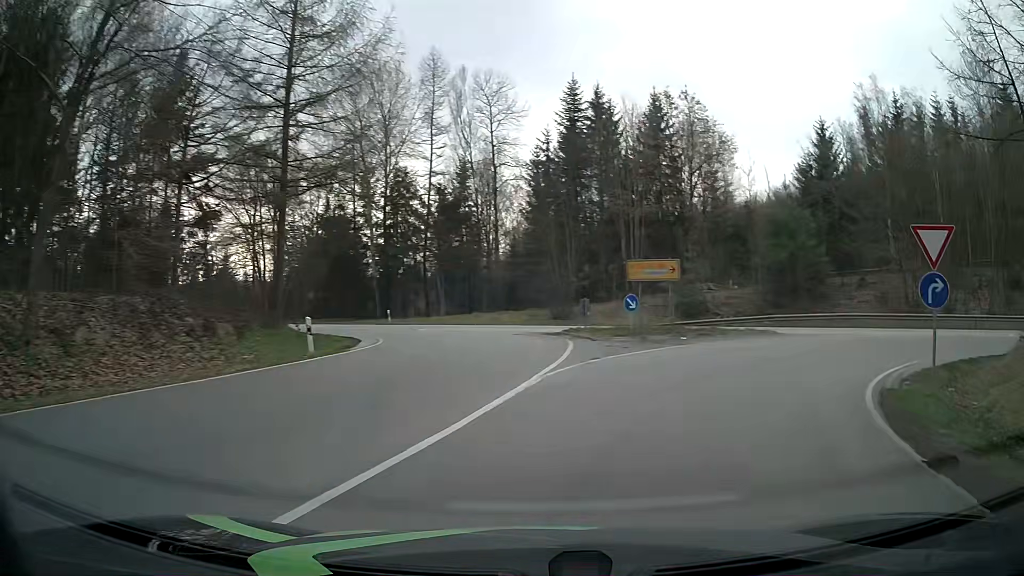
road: primary_link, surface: asphalt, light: Day
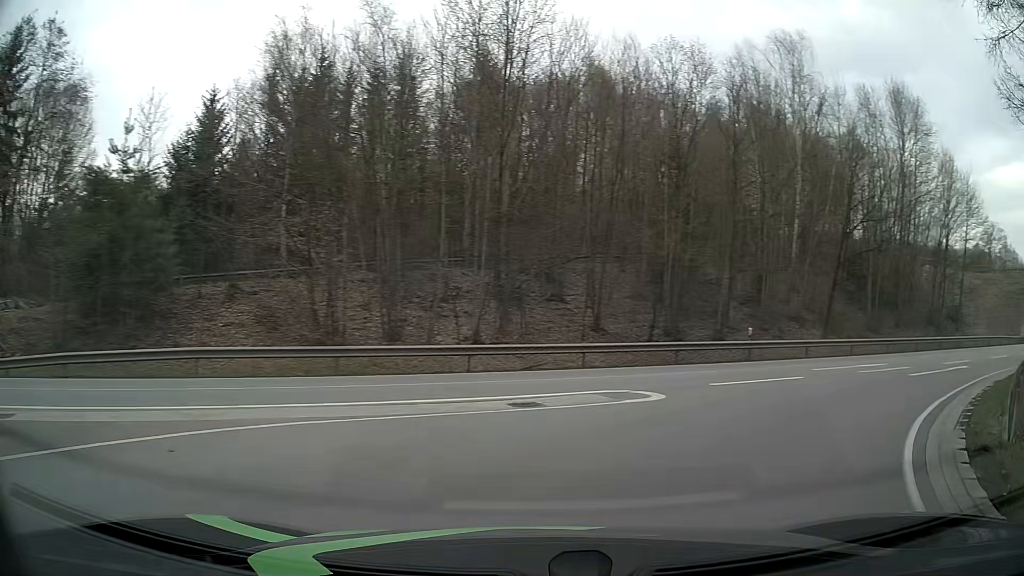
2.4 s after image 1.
(+7.9, +17.1) m; +54°
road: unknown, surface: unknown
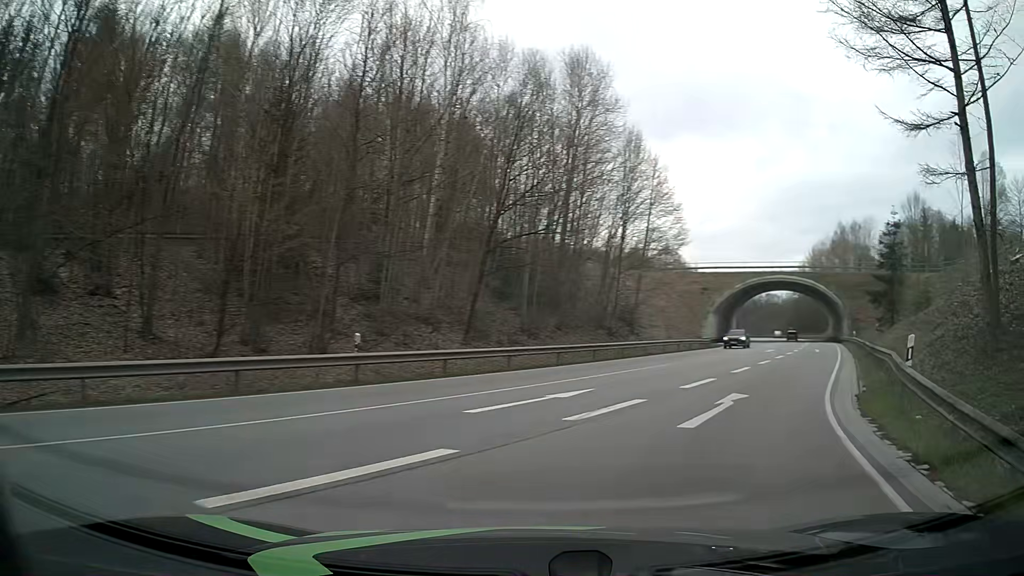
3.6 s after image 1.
(+2.6, +9.1) m; +32°
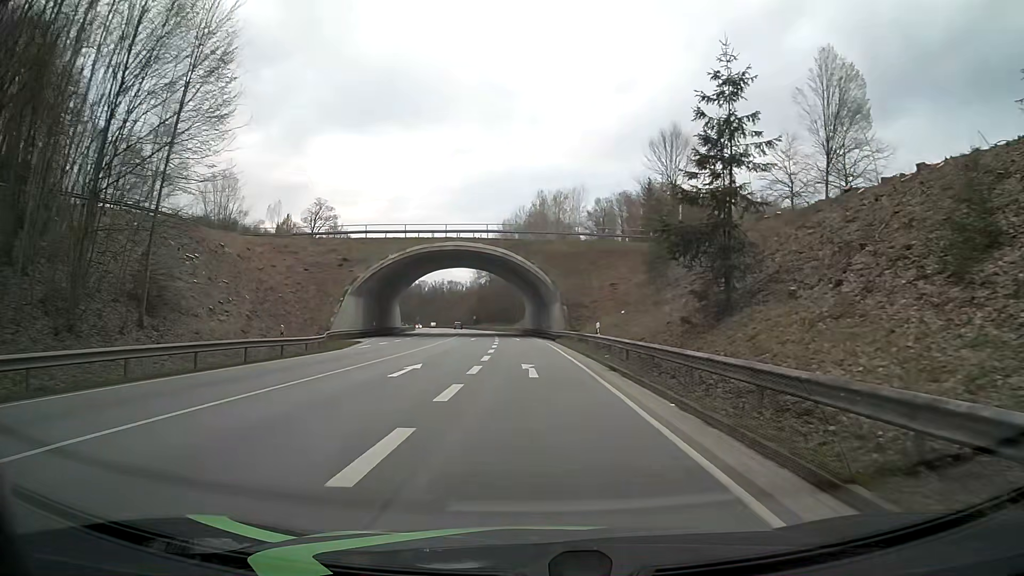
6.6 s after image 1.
(+10.5, +26.0) m; +28°
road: primary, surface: asphalt
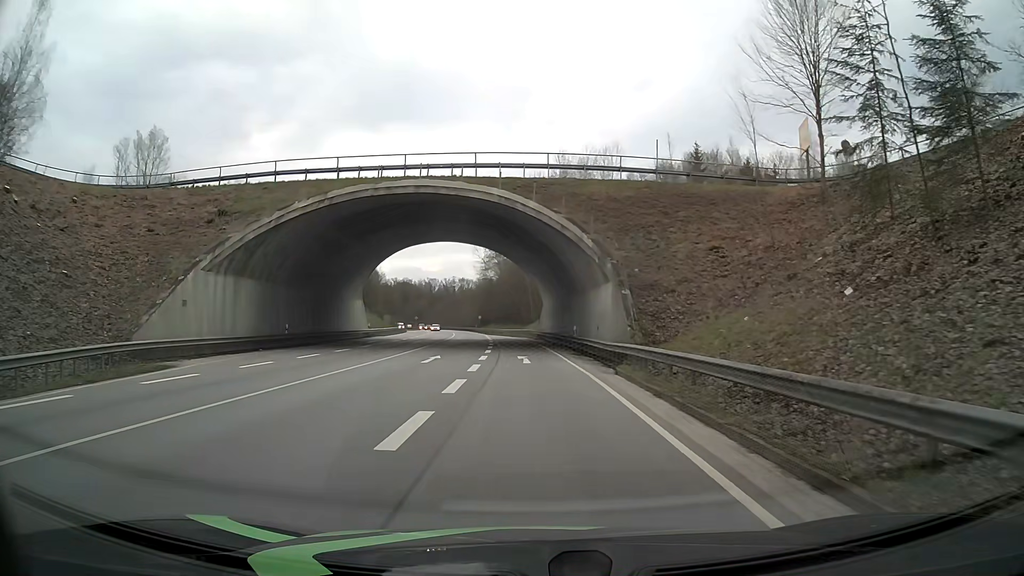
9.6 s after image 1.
(-0.3, +28.1) m; -2°
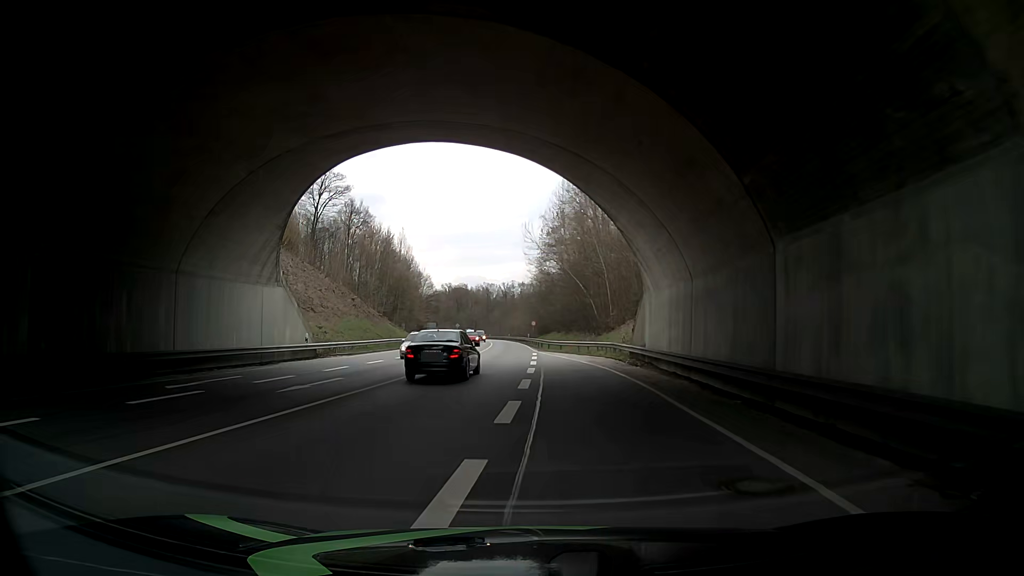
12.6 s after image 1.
(-1.0, +34.1) m; -6°
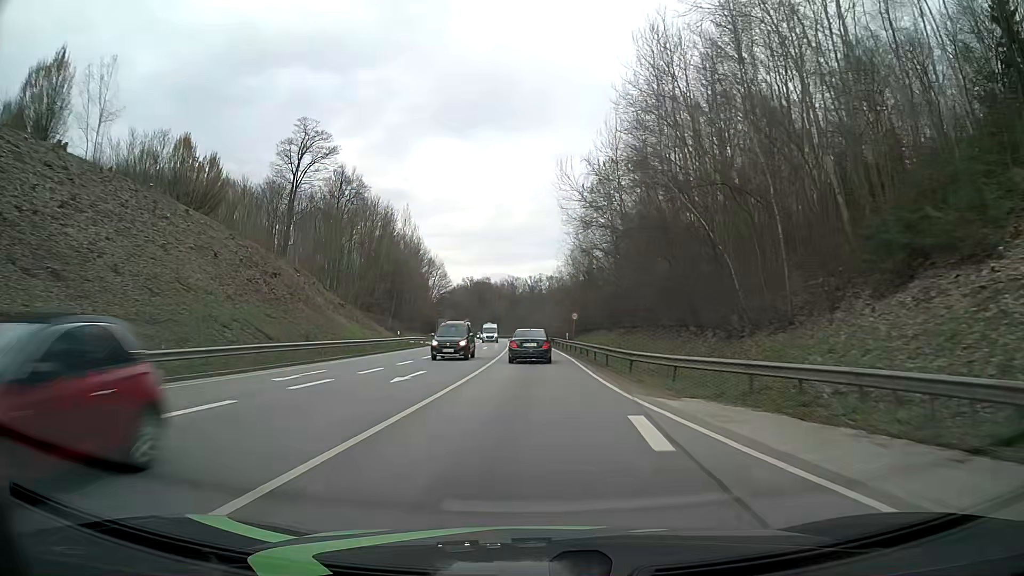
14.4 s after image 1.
(-1.6, +33.5) m; -2°
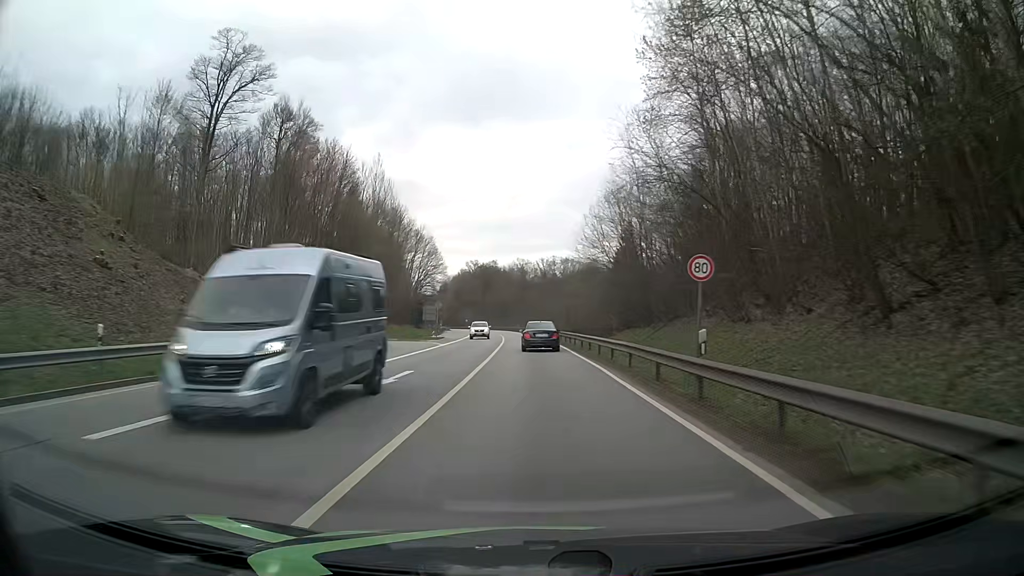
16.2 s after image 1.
(-0.4, +38.8) m; -1°
(0, +10) (0, +20) (0, +30) (-1, +40) (-1, +50) (-1, +60) (-2, +70) (-2, +80) (-3, +90) (-4, +100) m
